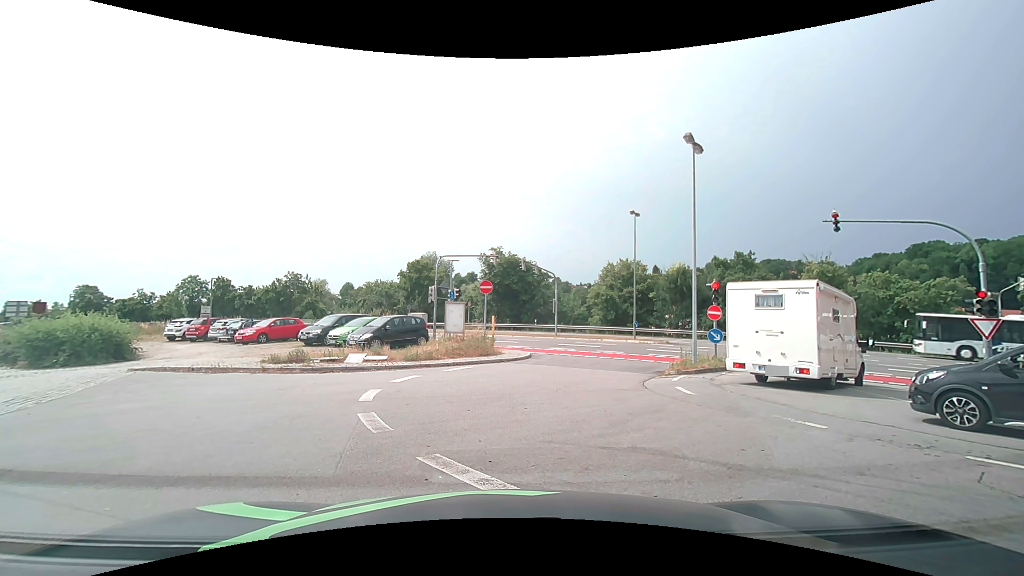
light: Day
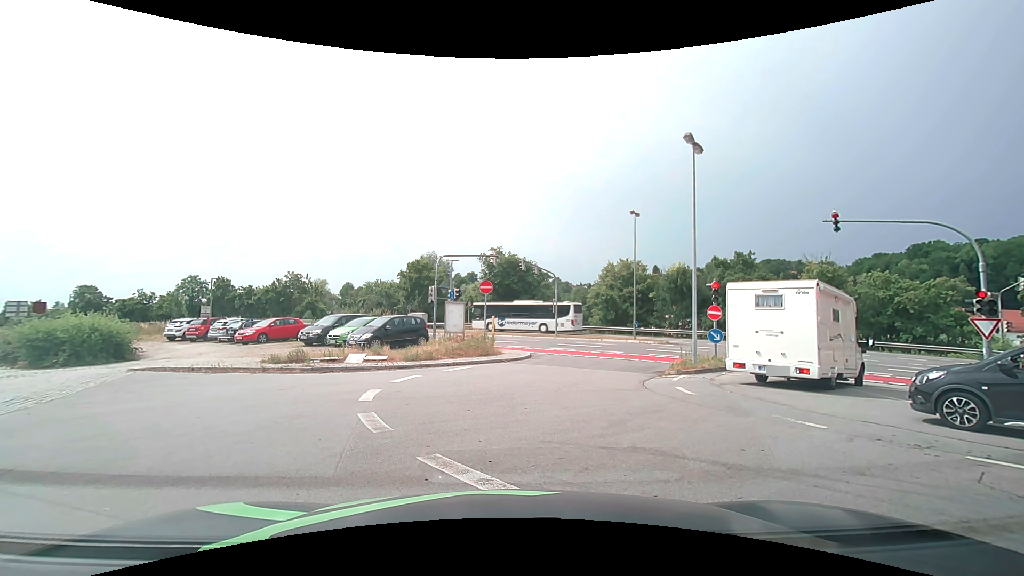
(0.0, 0.0) m; 0°
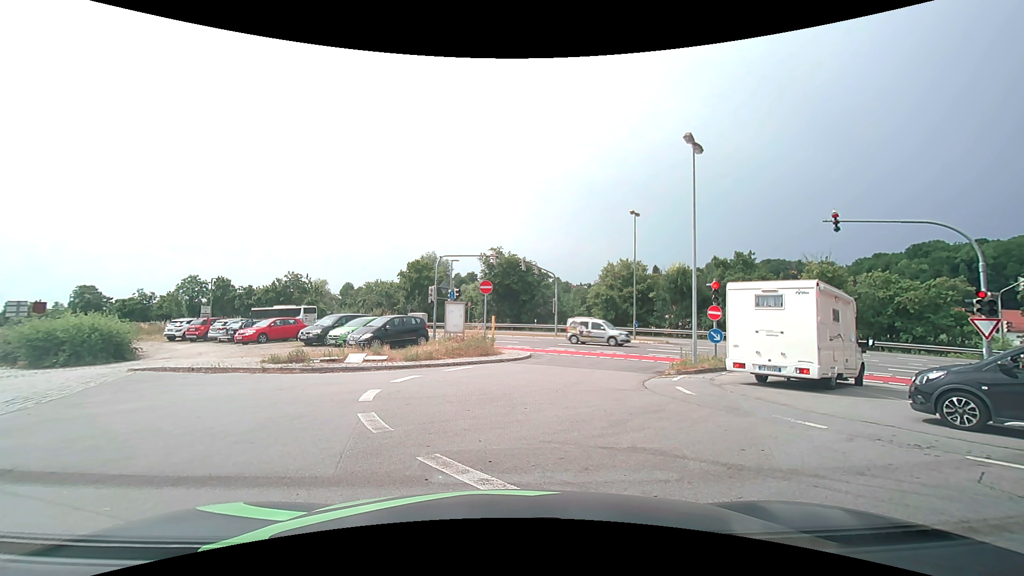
(0.0, 0.0) m; 0°
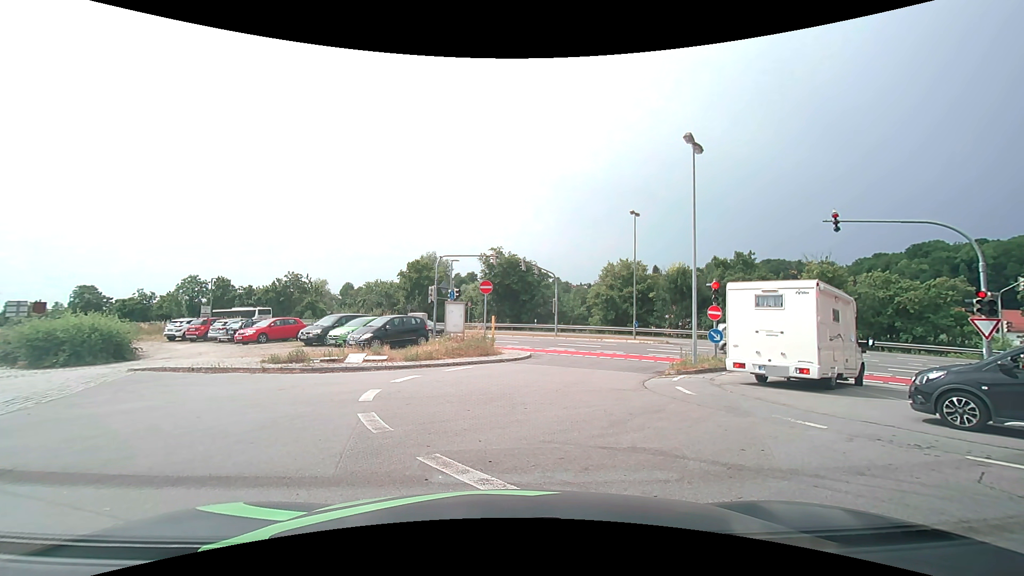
(0.0, 0.0) m; 0°
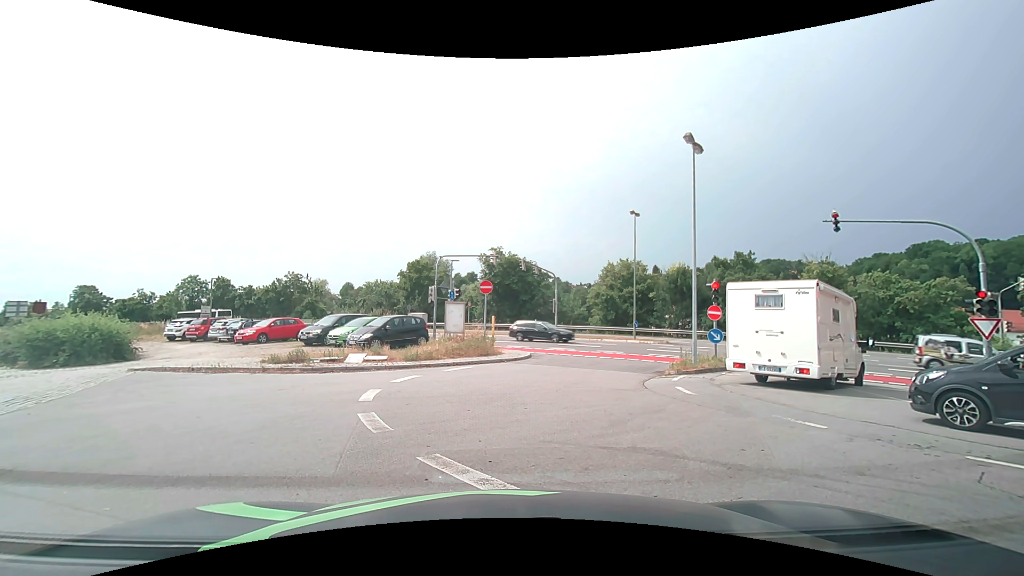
(0.0, 0.0) m; 0°
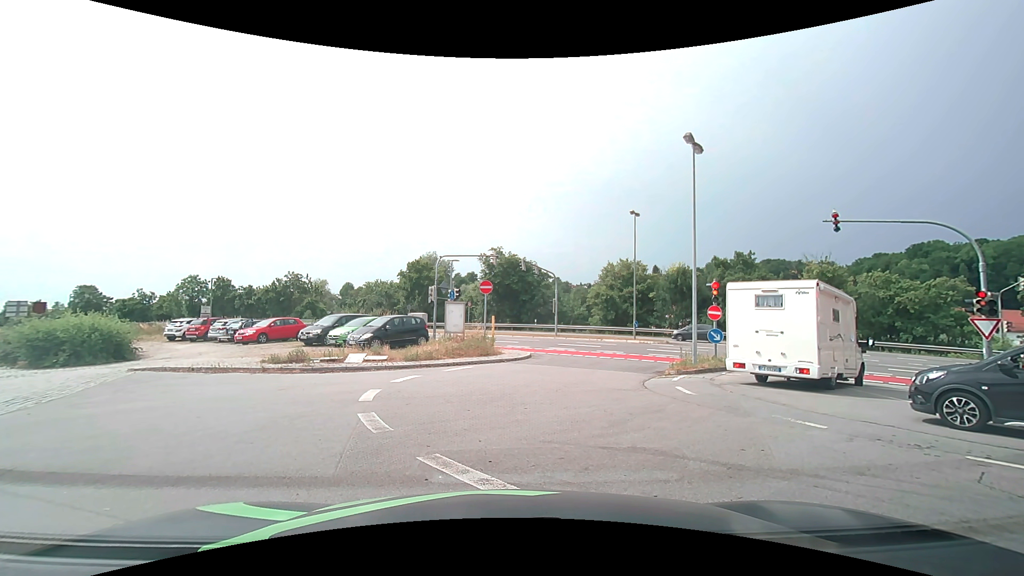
(0.0, 0.0) m; 0°
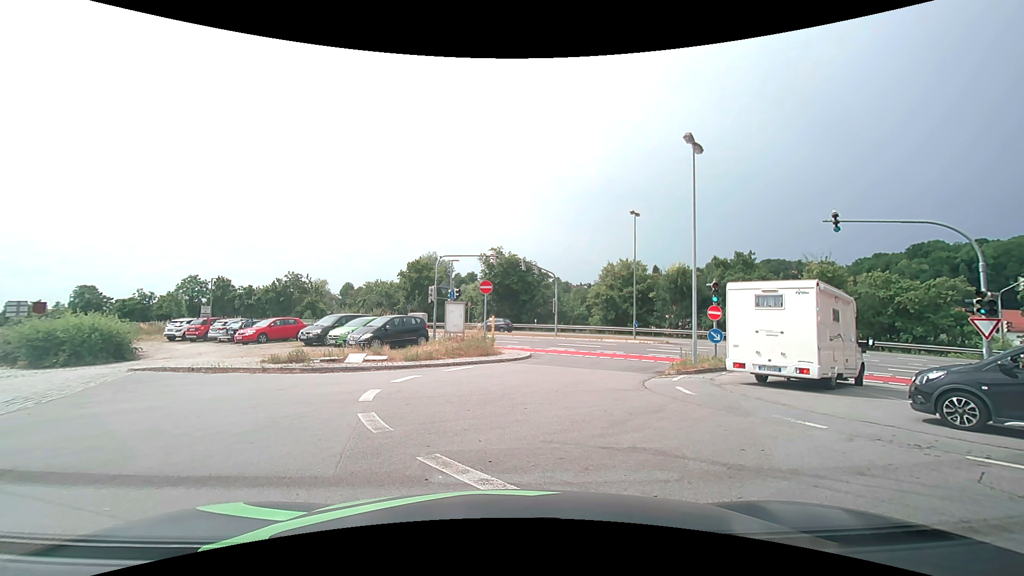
(0.0, 0.0) m; 0°
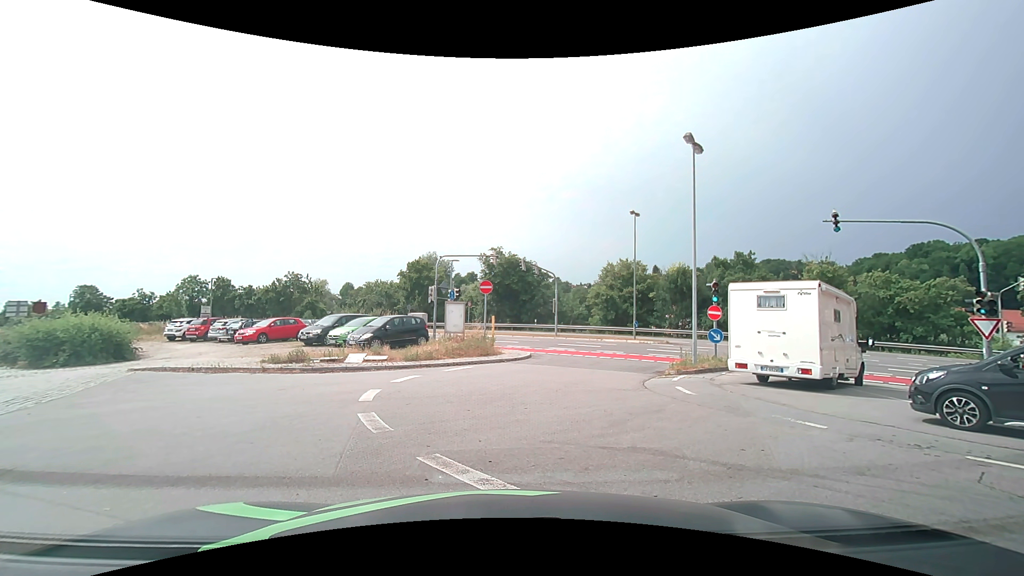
(0.0, 0.0) m; 0°
